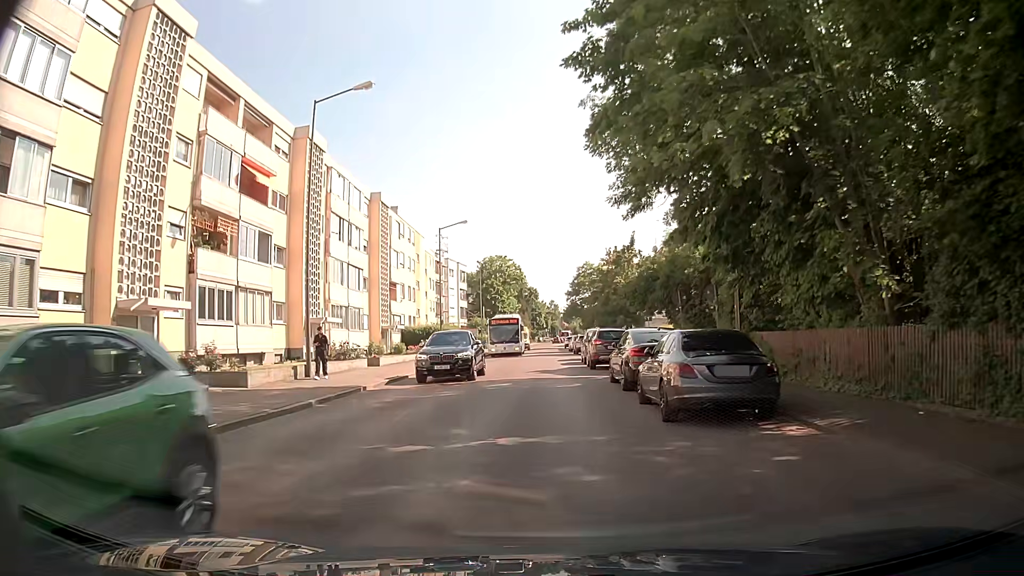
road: secondary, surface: asphalt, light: Day
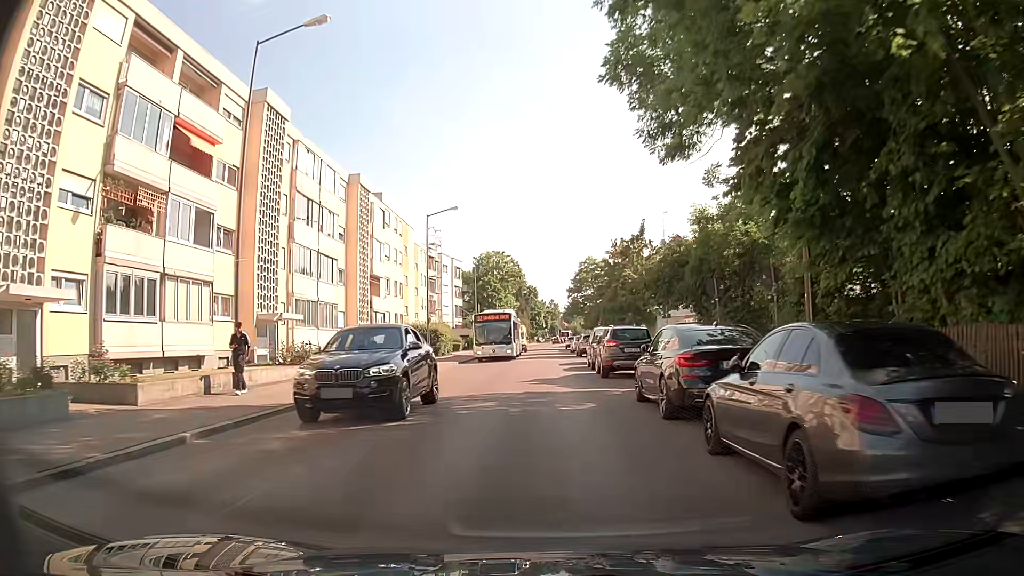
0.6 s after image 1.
(+0.1, +5.8) m; +1°
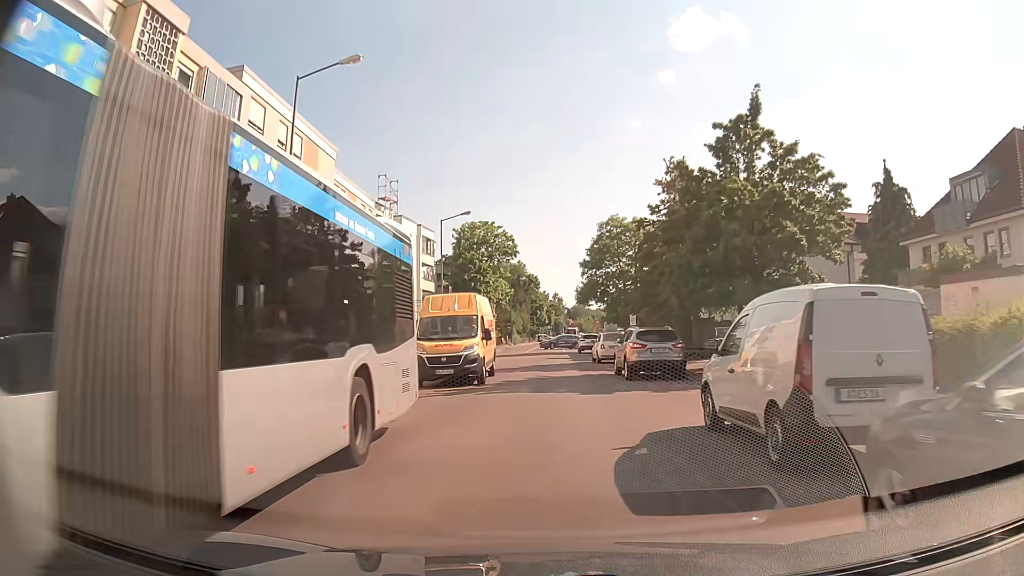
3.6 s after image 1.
(-0.7, +27.1) m; -2°
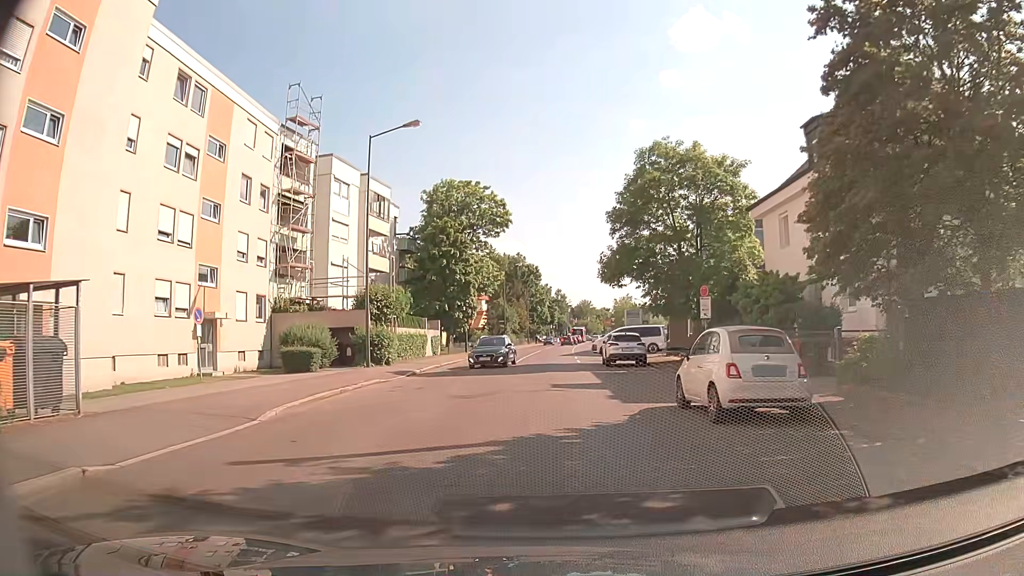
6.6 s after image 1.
(0.0, +22.4) m; -1°
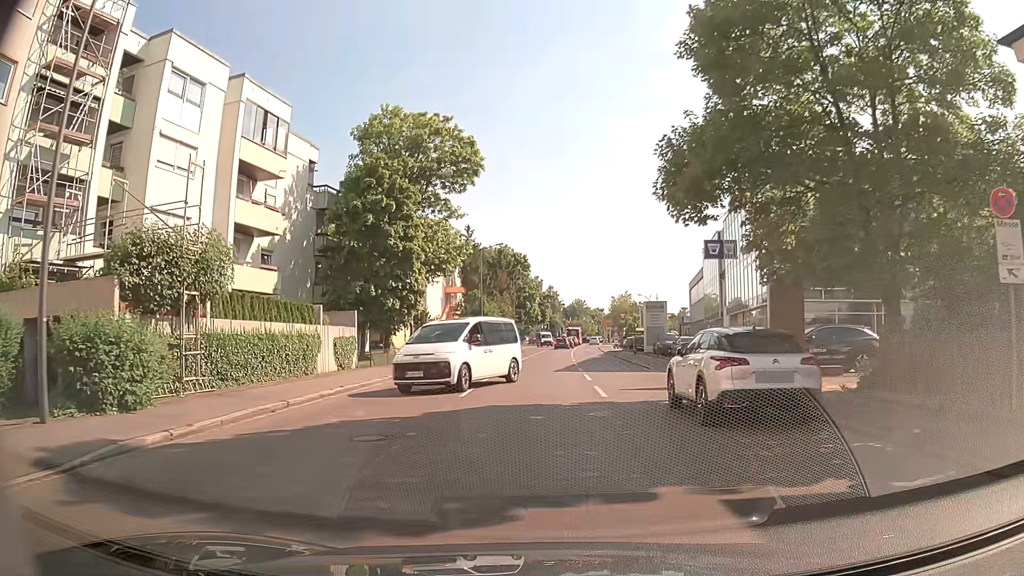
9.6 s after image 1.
(+0.3, +20.0) m; +1°
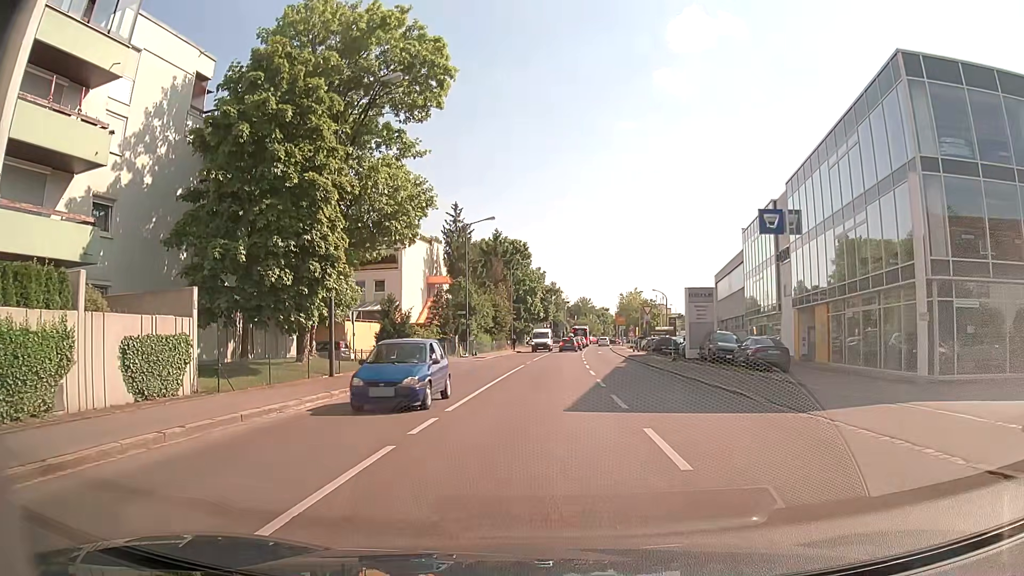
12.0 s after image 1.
(+0.2, +14.8) m; +1°
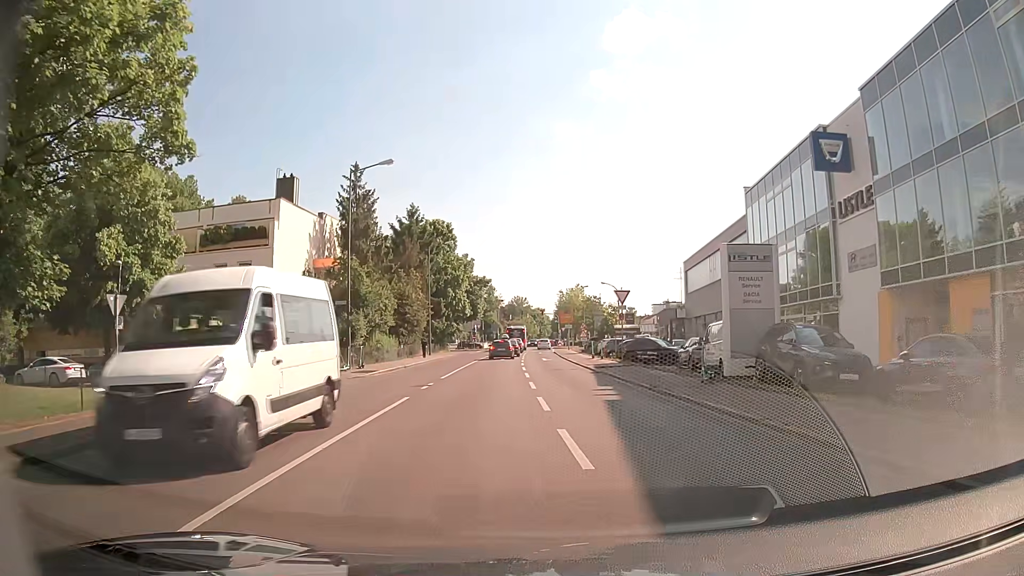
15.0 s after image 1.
(+0.3, +18.1) m; +6°
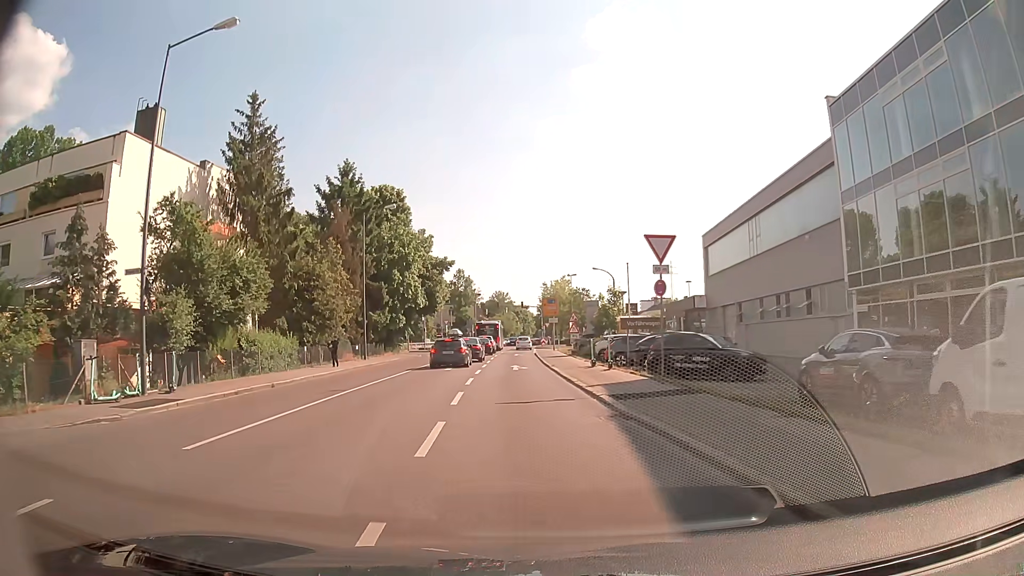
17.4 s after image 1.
(+0.4, +17.7) m; +1°
